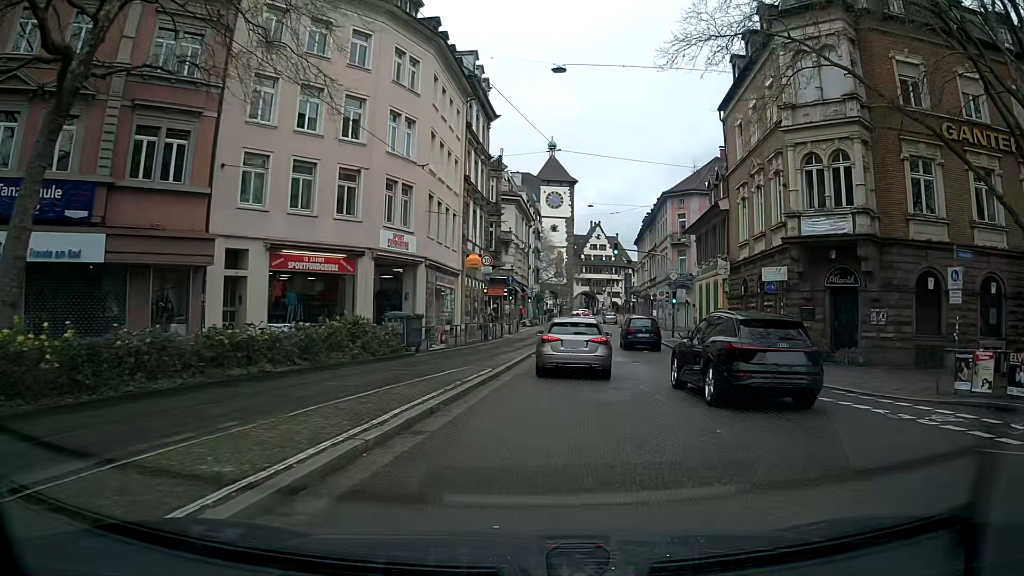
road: primary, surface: asphalt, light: Day
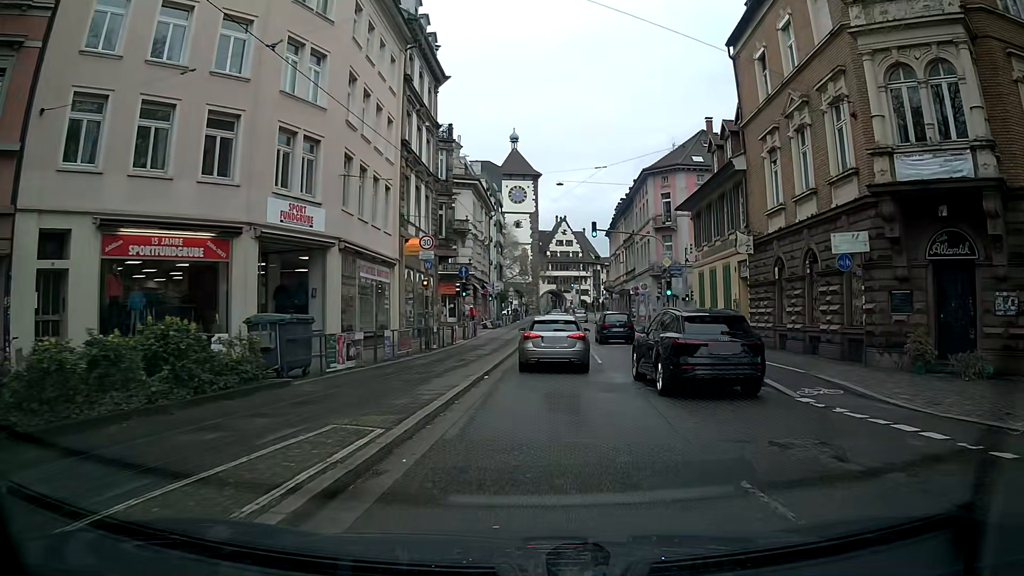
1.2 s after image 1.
(+0.4, +9.0) m; +4°
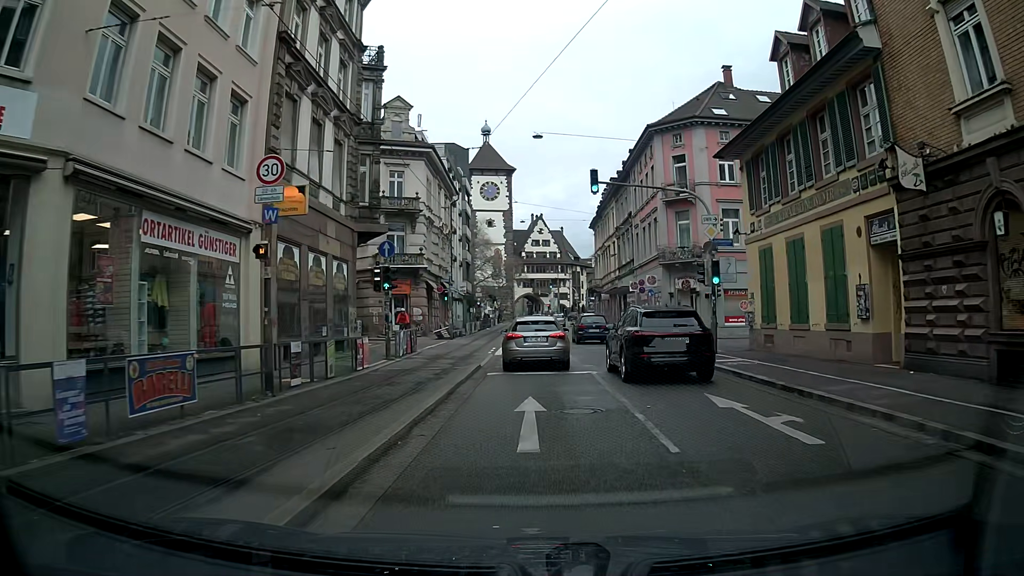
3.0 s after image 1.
(+0.1, +13.9) m; +1°
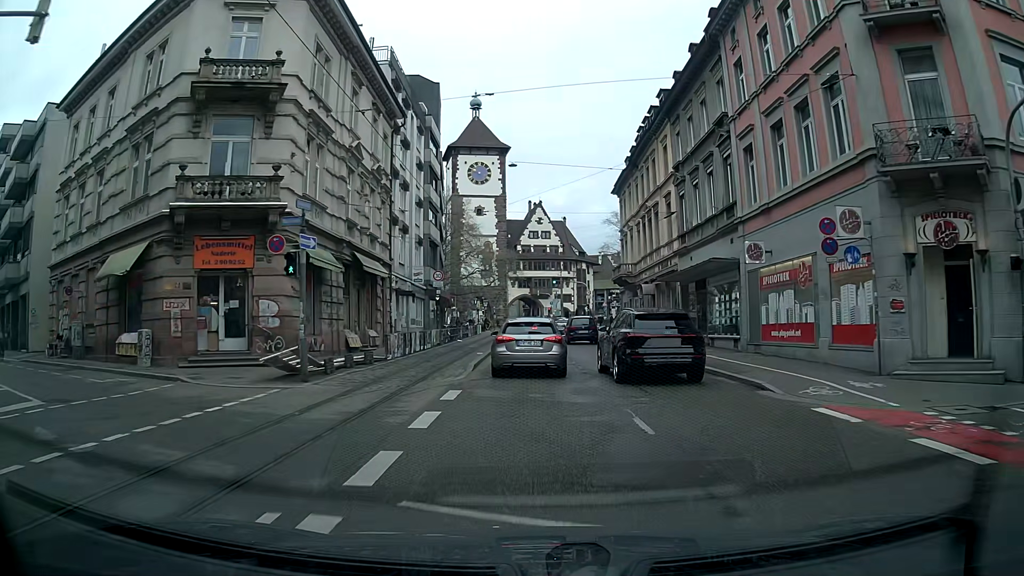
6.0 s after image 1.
(-0.1, +26.7) m; +1°
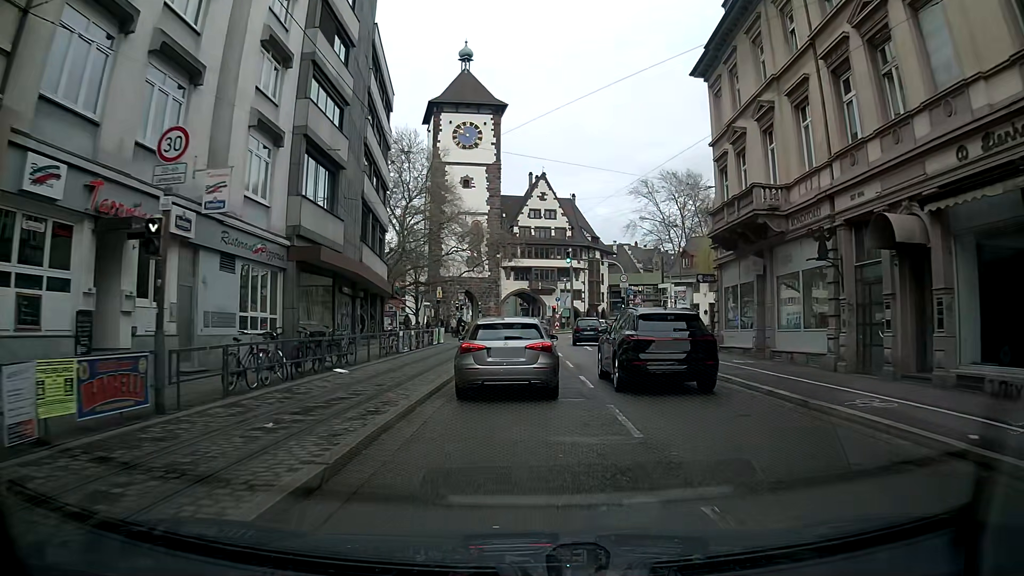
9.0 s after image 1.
(-0.4, +29.6) m; -1°
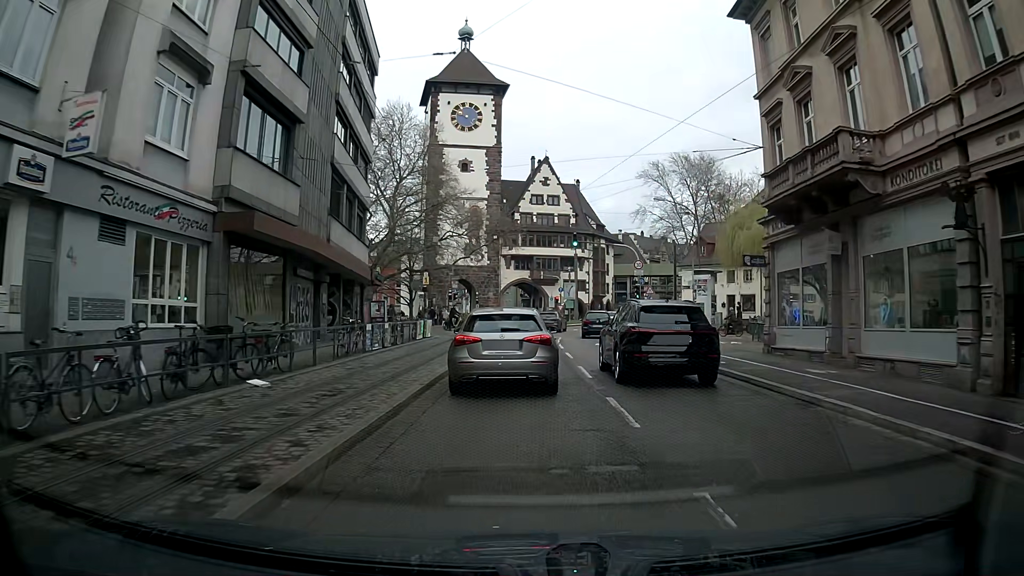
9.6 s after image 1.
(0.0, +5.7) m; 0°
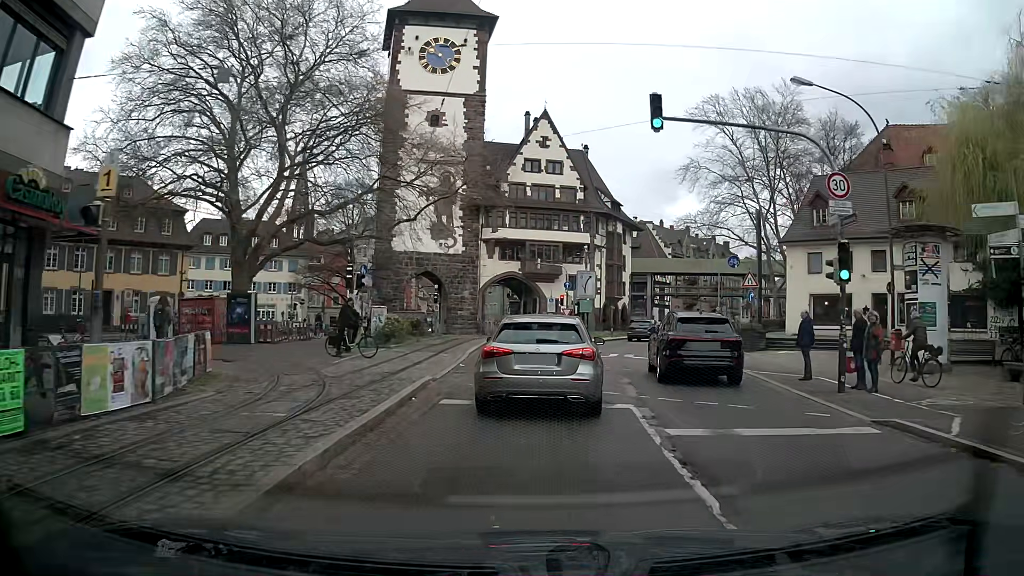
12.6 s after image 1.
(-0.1, +27.8) m; +2°
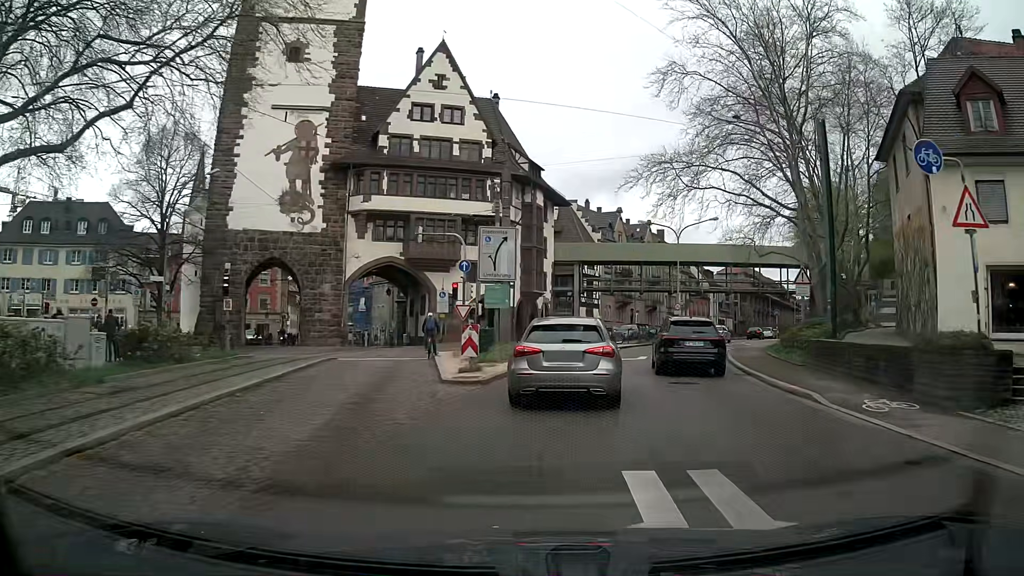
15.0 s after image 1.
(+1.0, +21.2) m; +7°
(0, +10) (+2, +20) (+4, +30) (+7, +39) (+11, +48) (+15, +57) (+20, +66) (+25, +75) (+29, +84) (+34, +93) m
